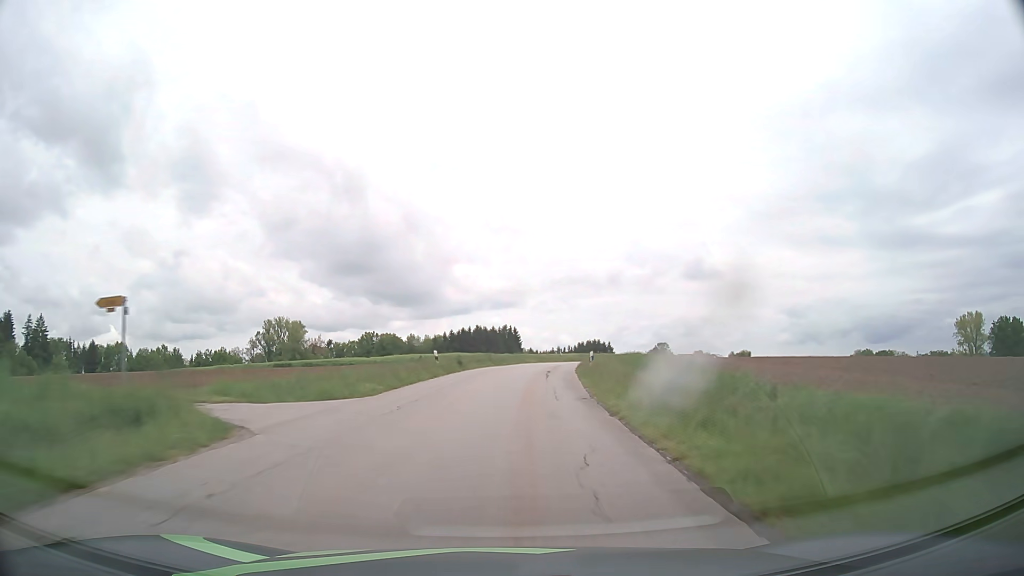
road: tertiary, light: Day
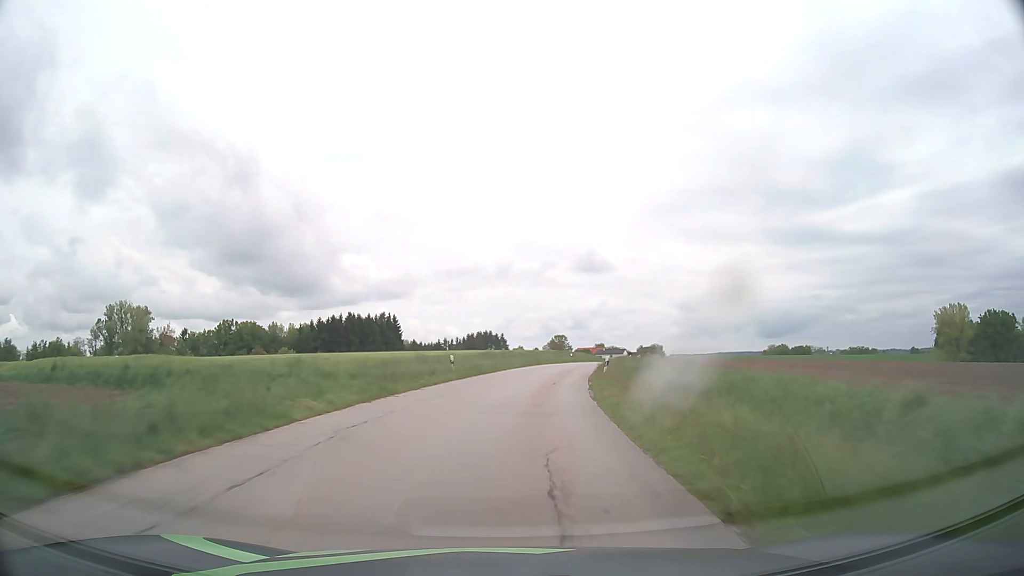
(+3.7, +49.2) m; +9°
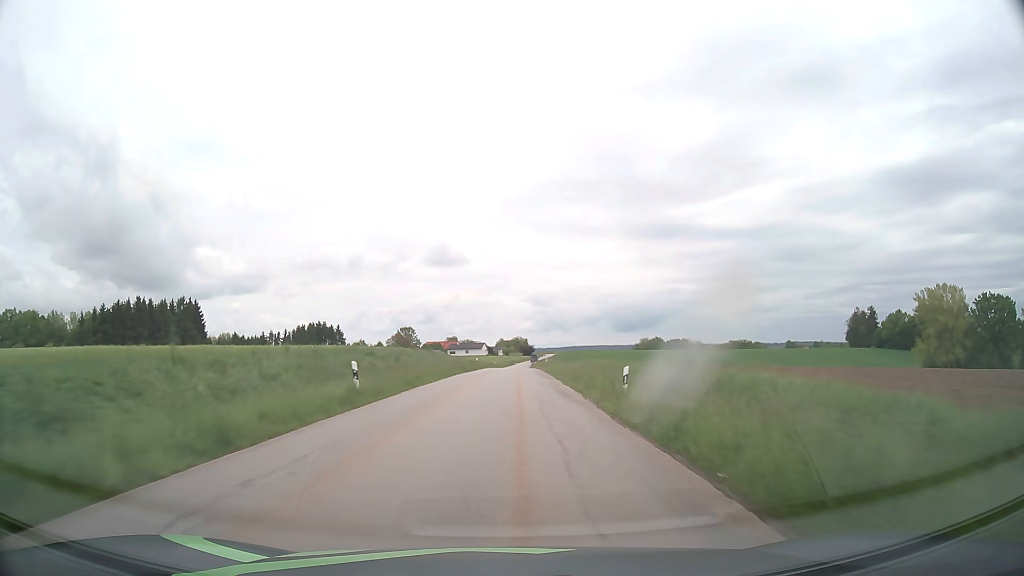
(+8.3, +61.9) m; +13°
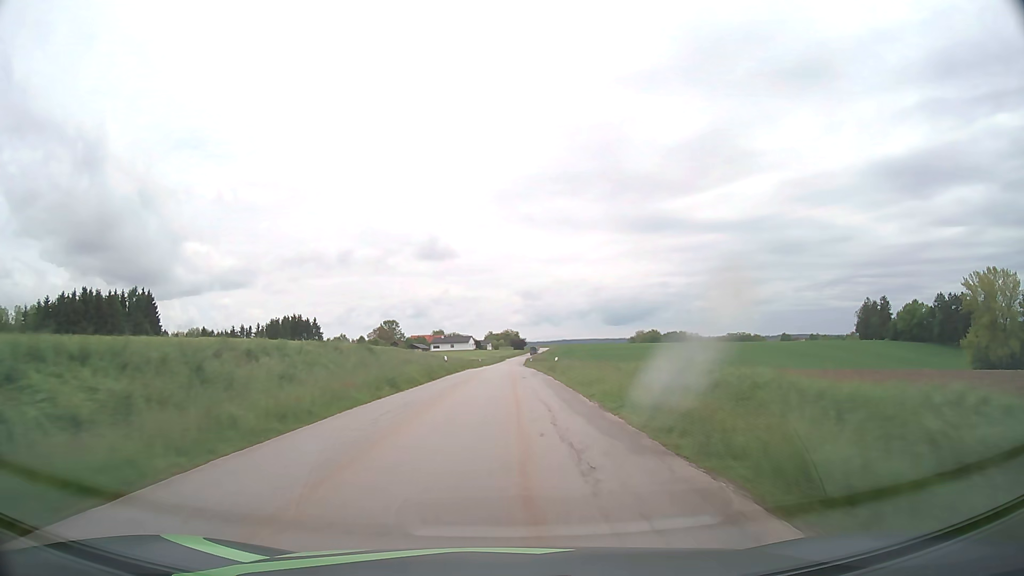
(+0.3, +25.3) m; +1°
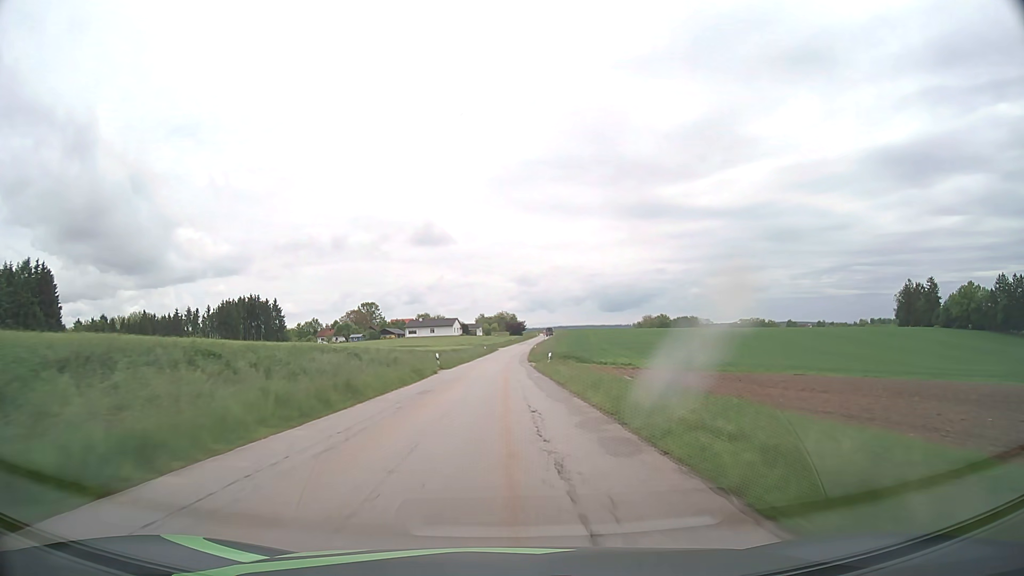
(+0.4, +50.8) m; +1°
(0, +10) (0, +20) (0, +30) (0, +40) (0, +50) (0, +60) (0, +70) (0, +80) (+1, +90) (+1, +100) m
